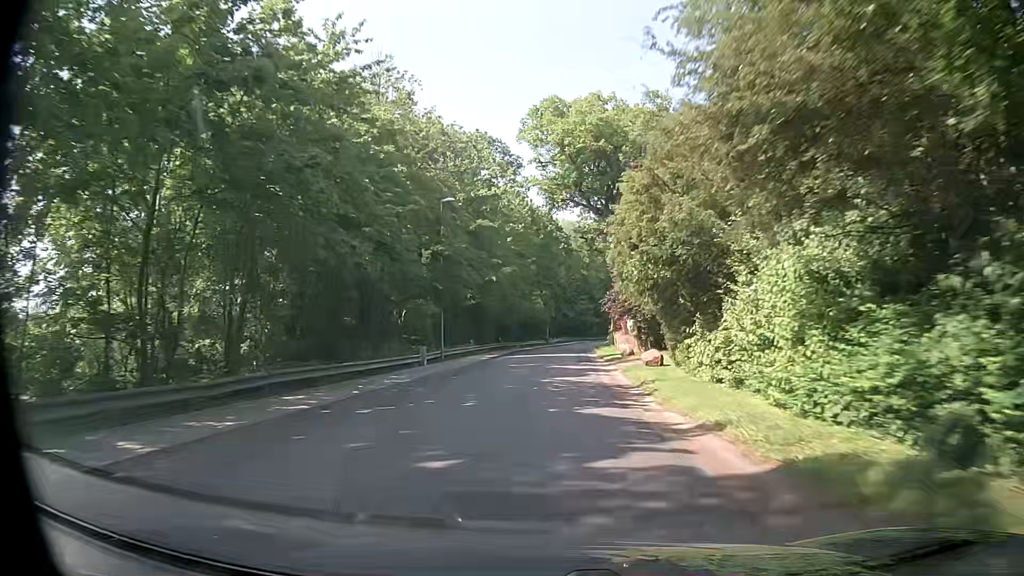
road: tertiary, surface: asphalt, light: Day
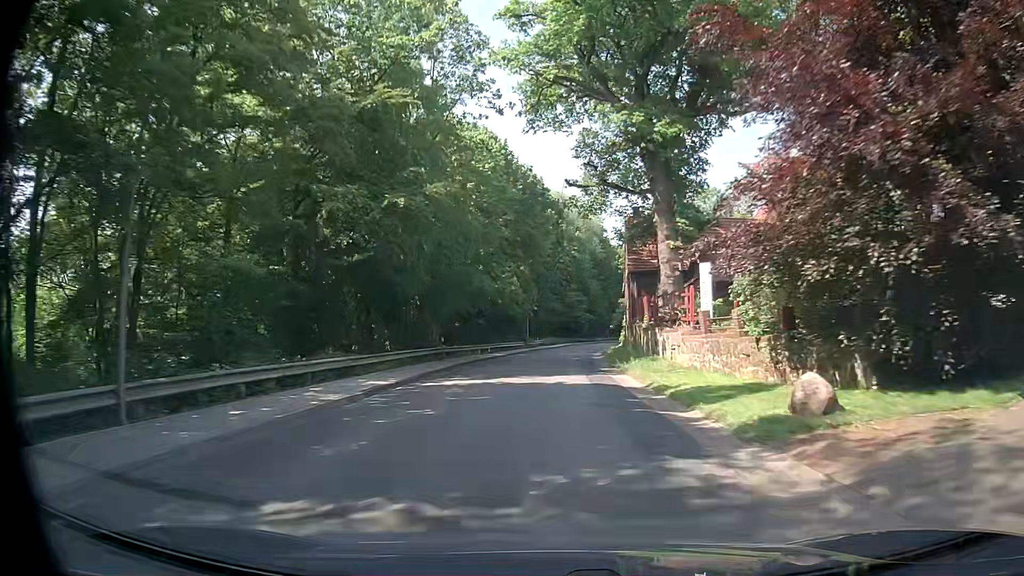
(+0.3, +28.0) m; +2°
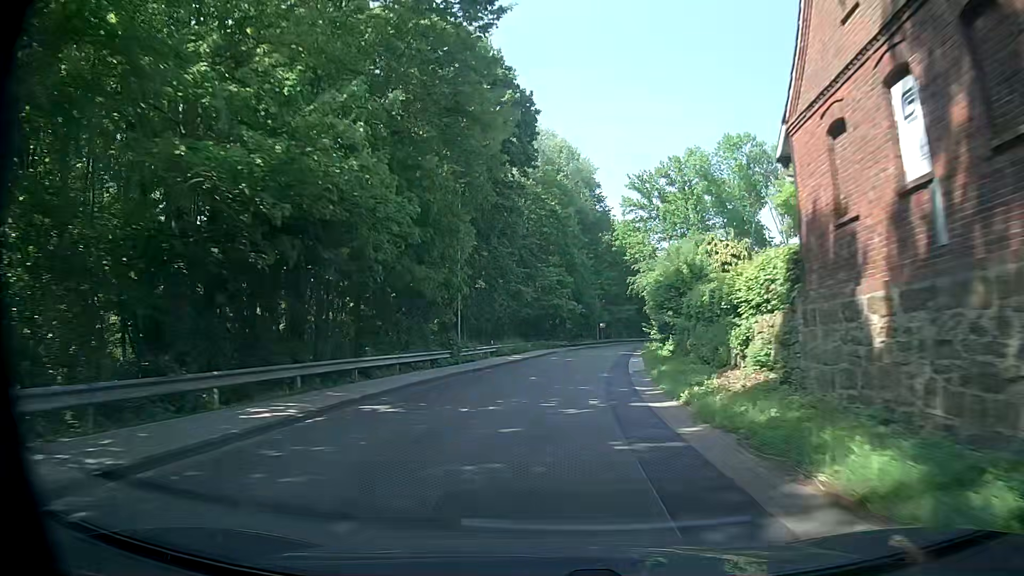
(+0.6, +37.3) m; +2°
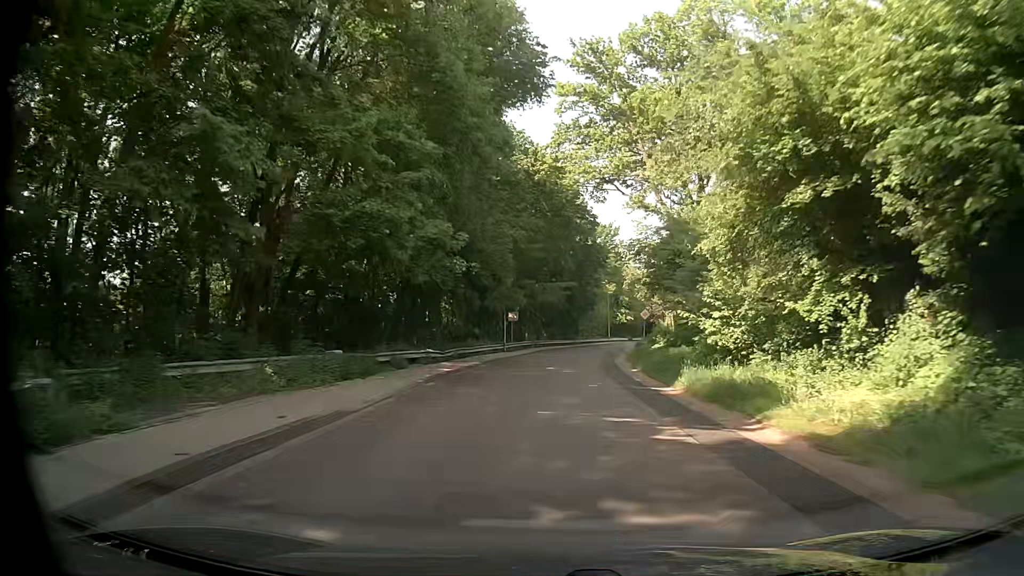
(+2.7, +45.2) m; +9°
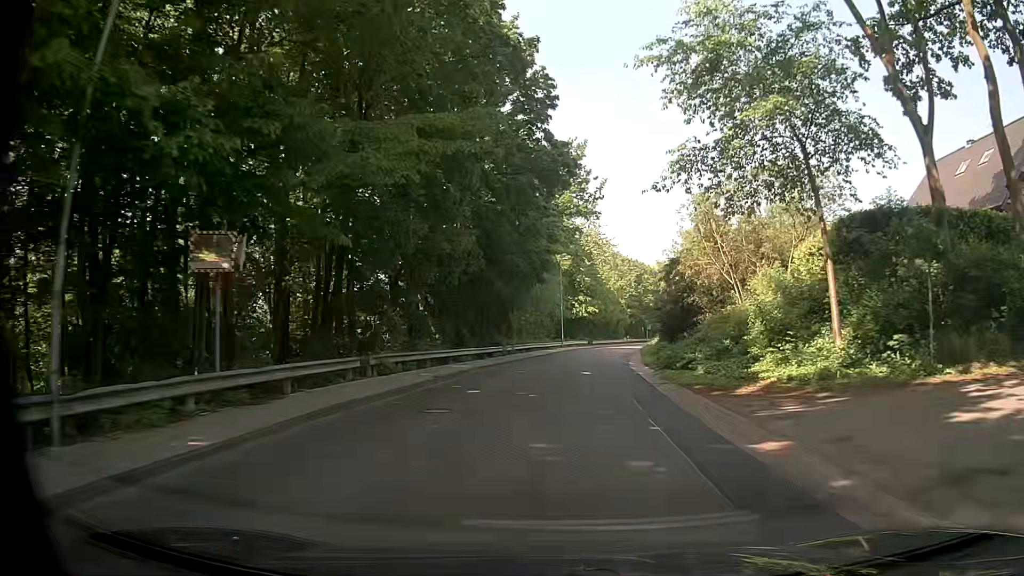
(+2.0, +42.7) m; +6°
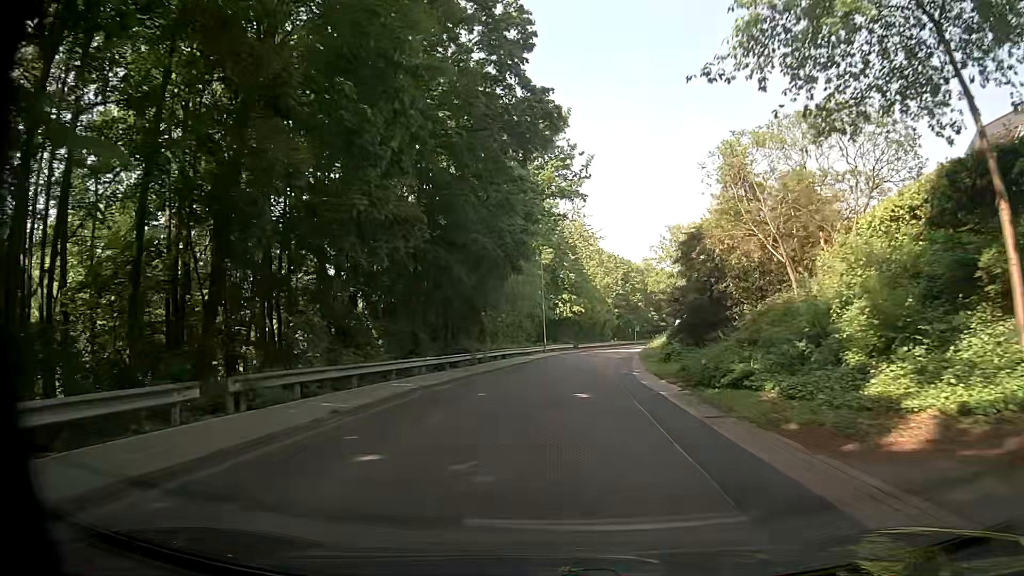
(0.0, +8.5) m; +1°
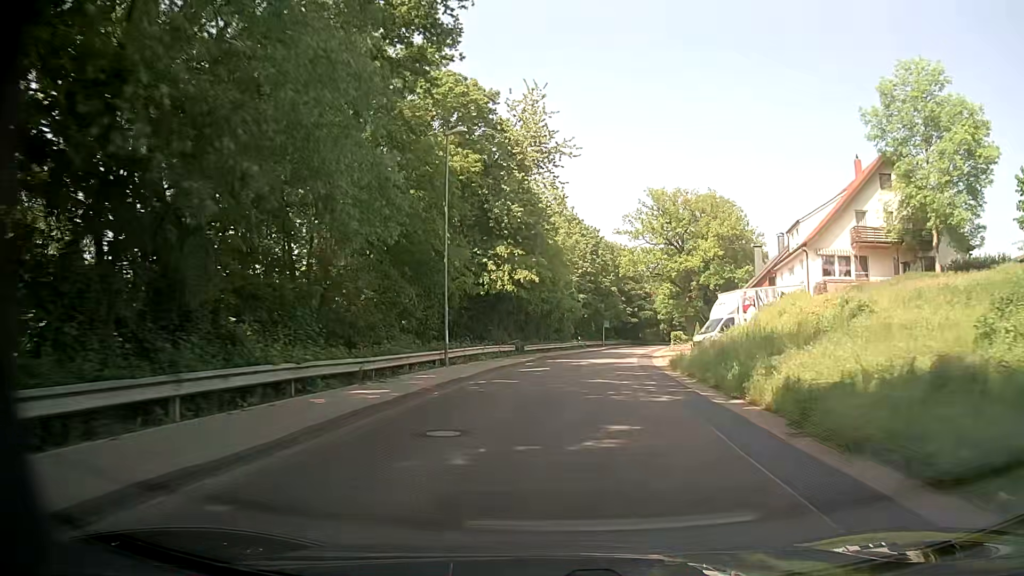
(+1.4, +33.8) m; +5°
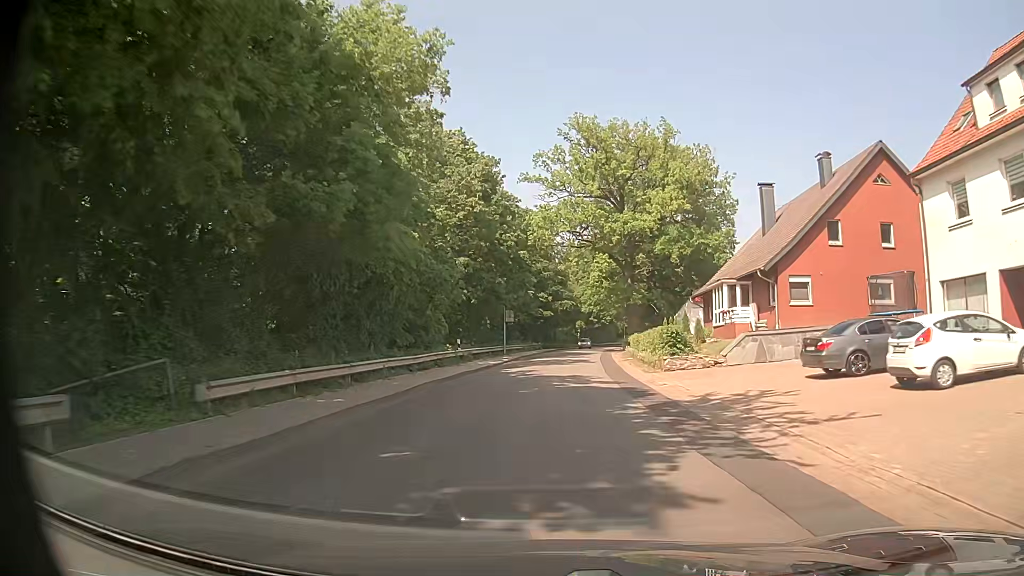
(+2.4, +33.8) m; +9°
